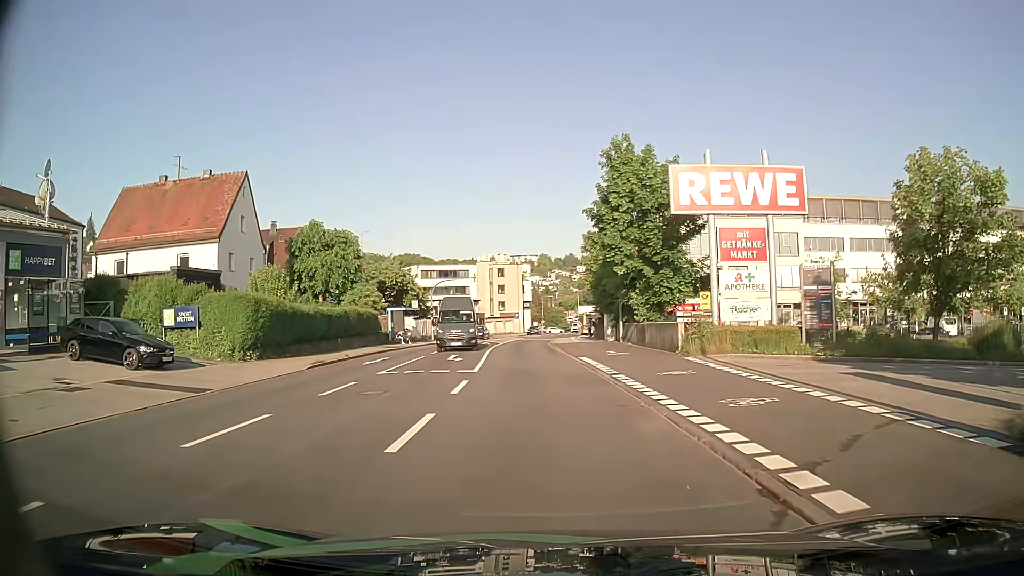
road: tertiary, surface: asphalt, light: Day
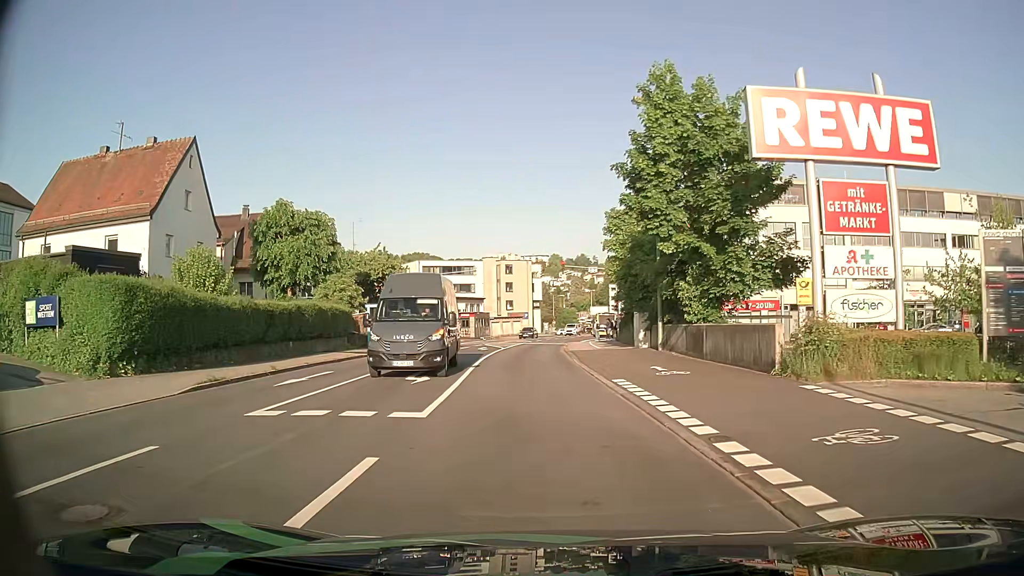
(-0.1, +9.4) m; -1°
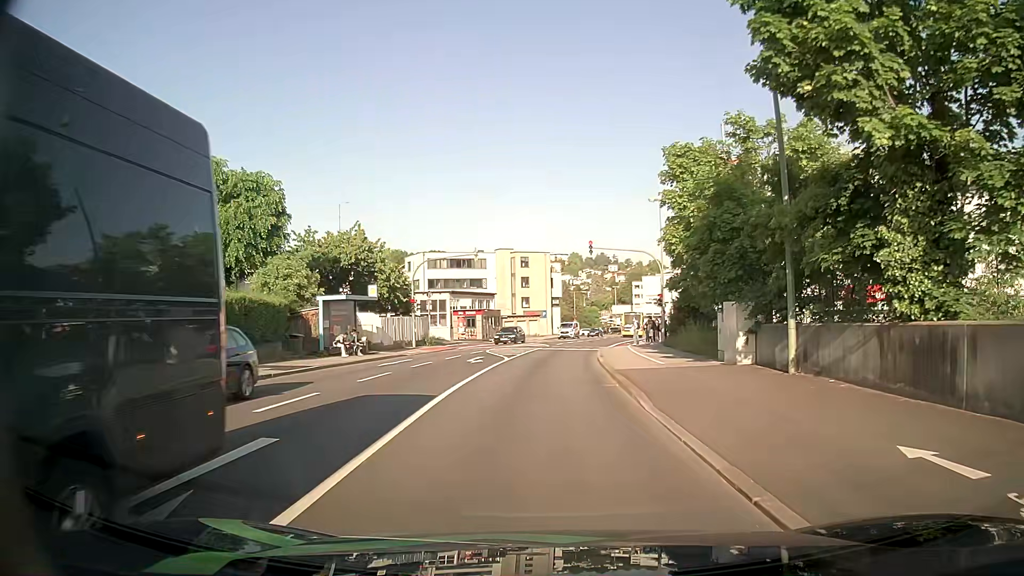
(-0.2, +12.9) m; -2°
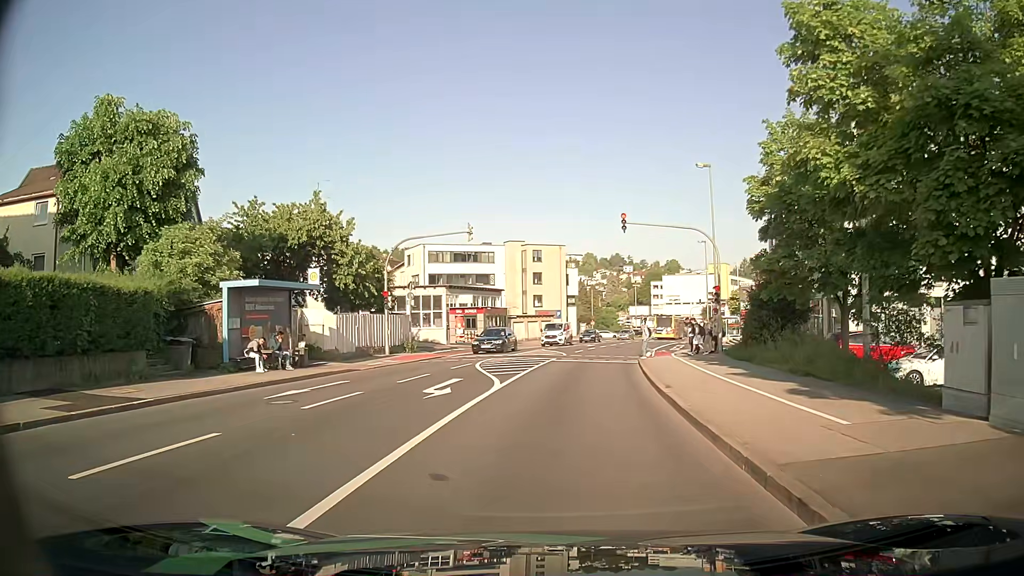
(-0.1, +11.1) m; -2°
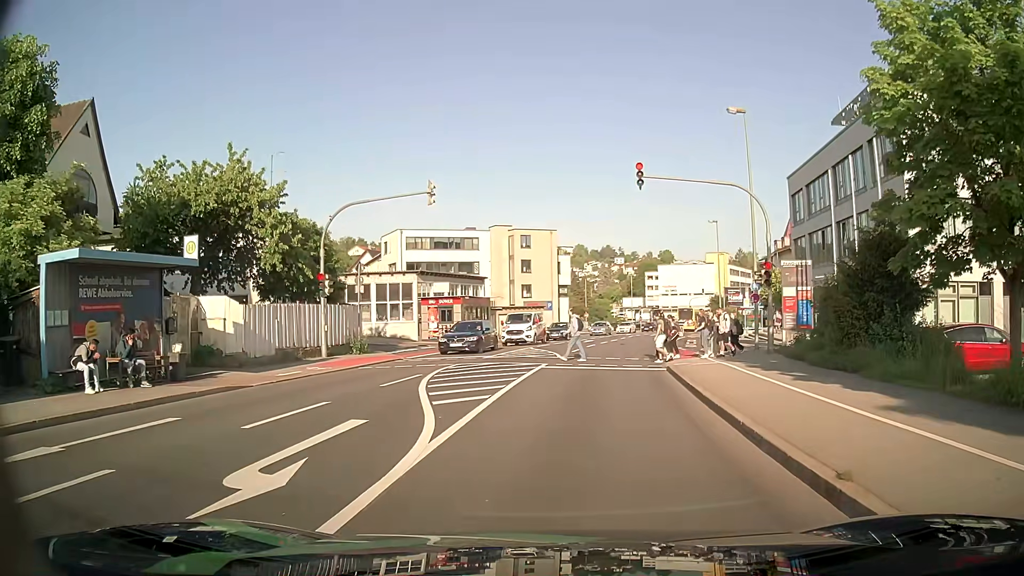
(+0.2, +8.5) m; +3°
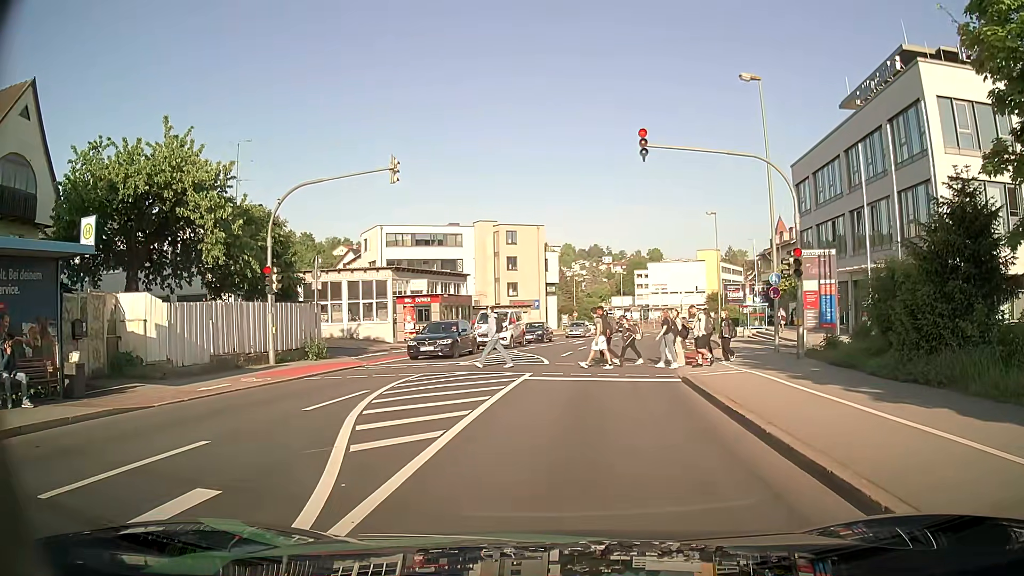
(0.0, +3.9) m; +1°
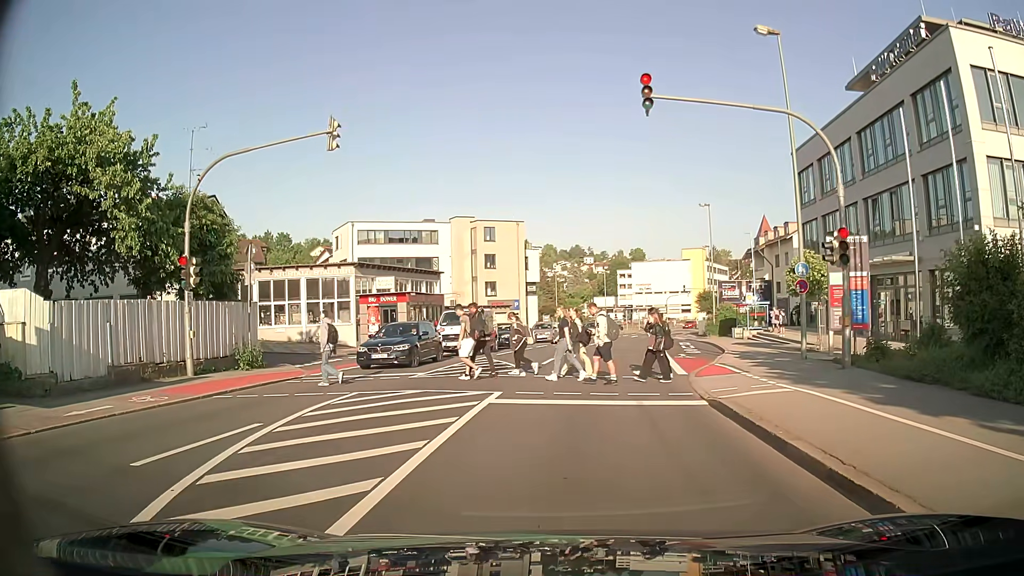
(+0.1, +4.3) m; +2°
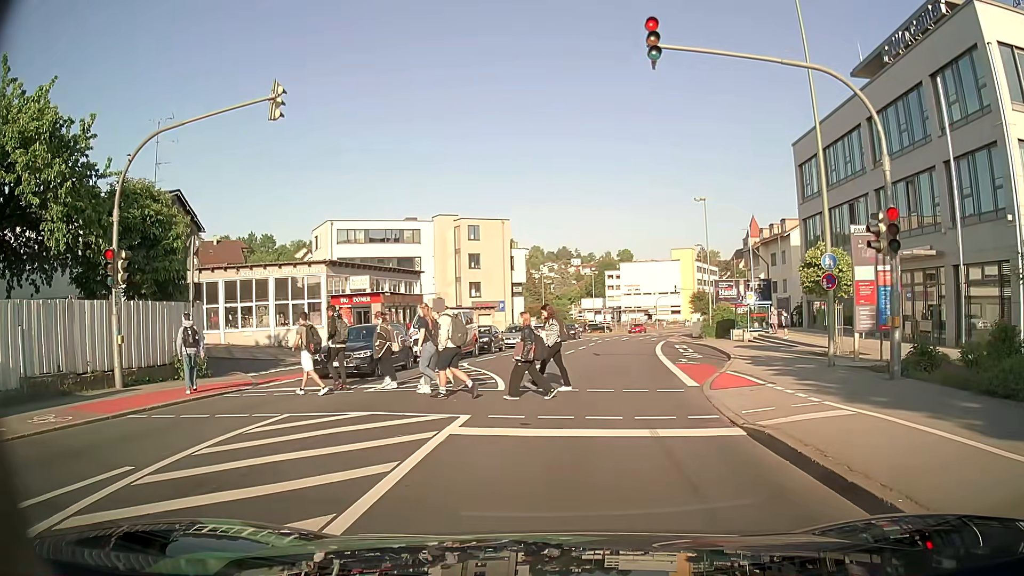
(0.0, +2.9) m; -1°
